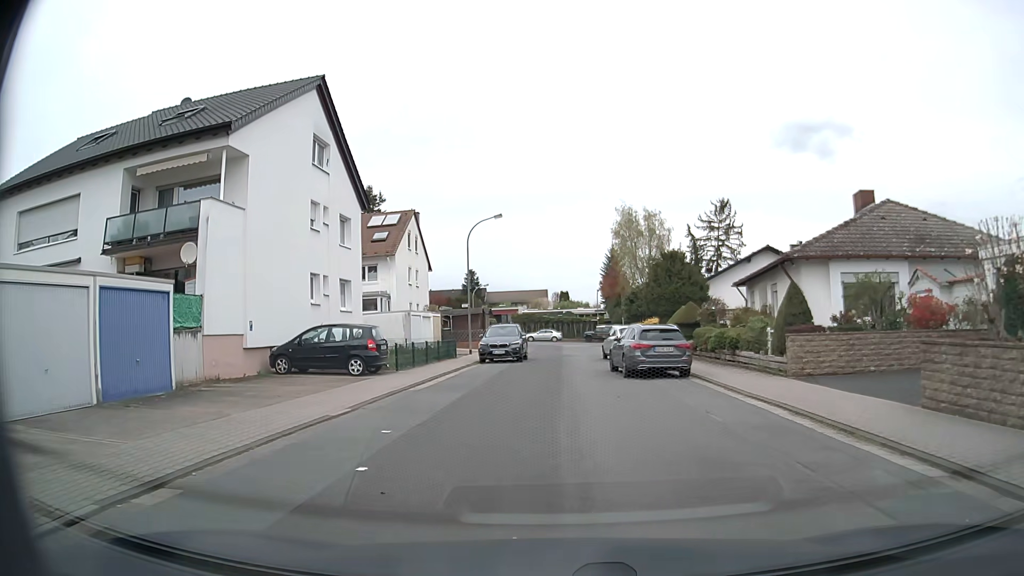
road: residential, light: Day
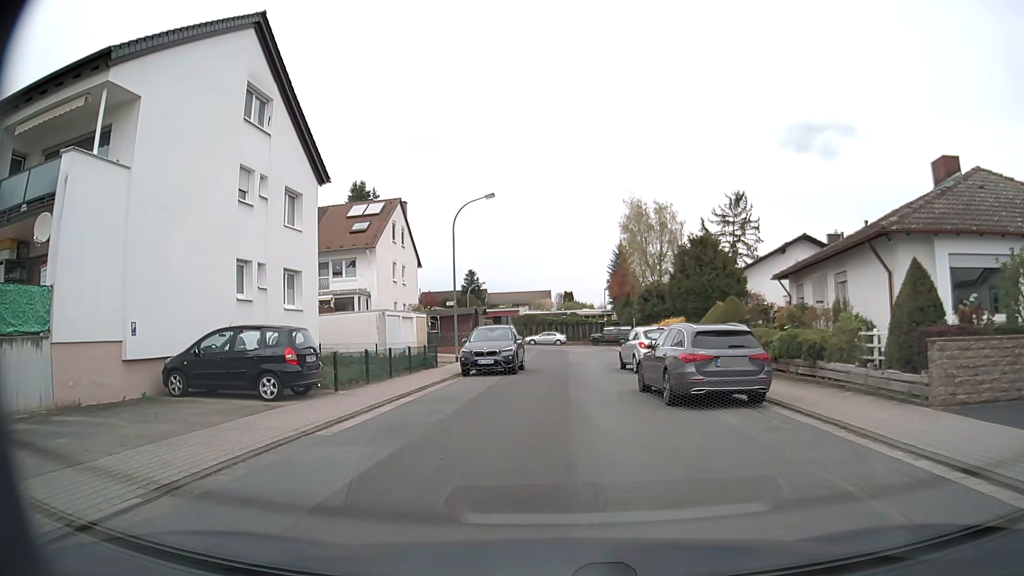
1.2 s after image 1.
(-0.1, +6.5) m; -1°
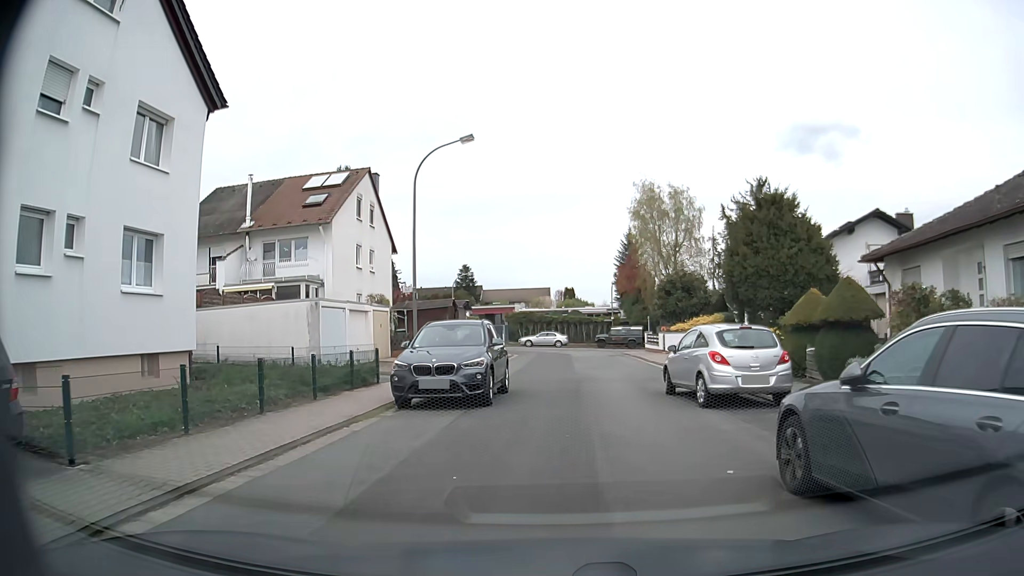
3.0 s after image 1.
(0.0, +9.5) m; +1°
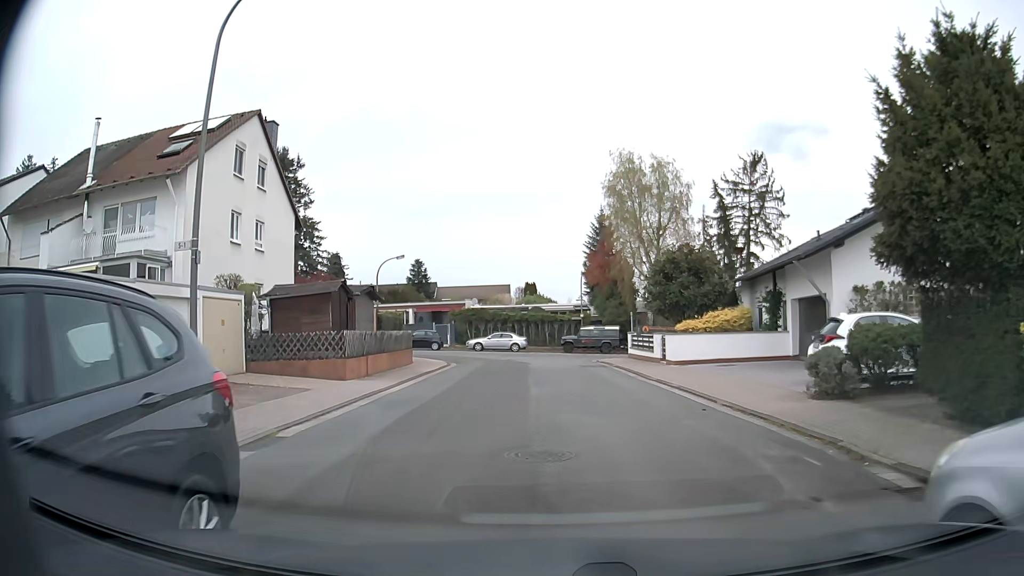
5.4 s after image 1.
(+0.3, +12.1) m; +3°
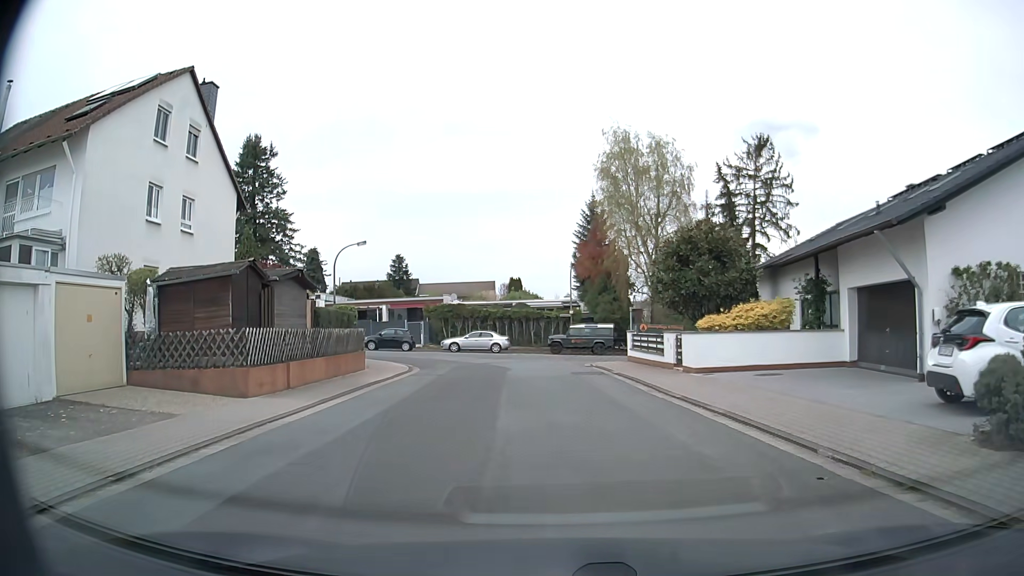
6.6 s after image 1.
(0.0, +5.8) m; 0°
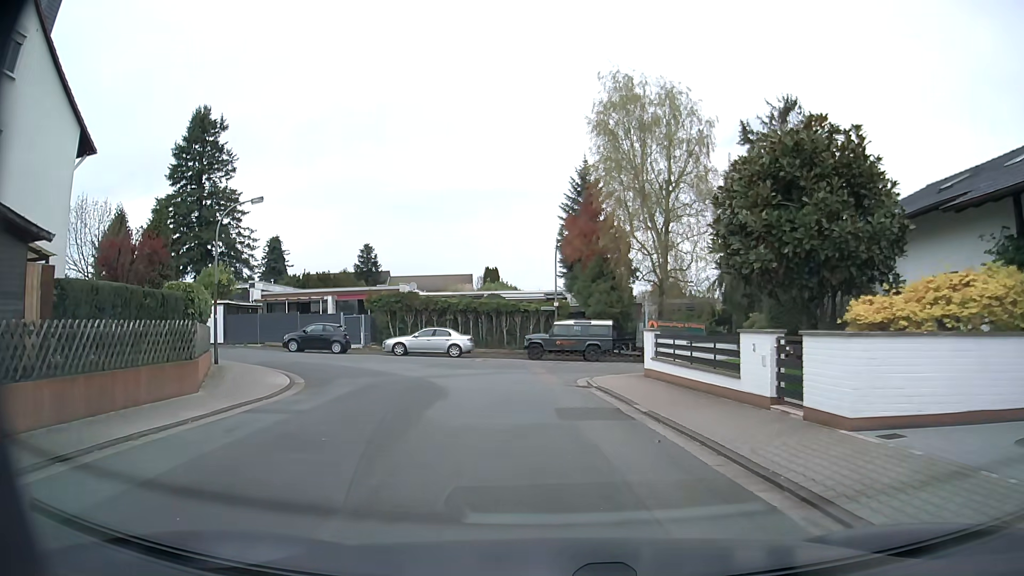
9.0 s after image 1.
(+0.3, +11.3) m; +2°
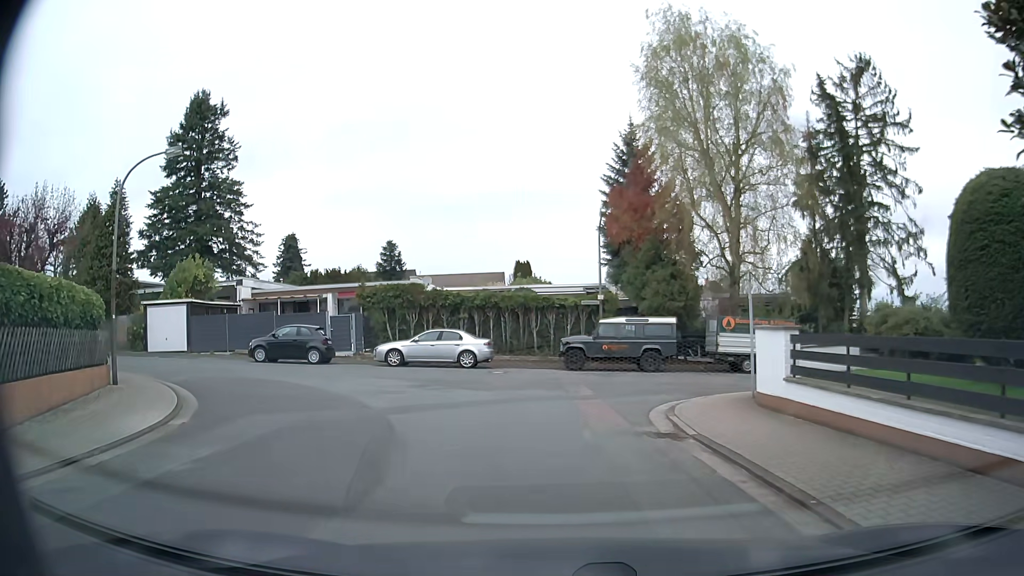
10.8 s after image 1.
(-0.2, +8.3) m; -3°
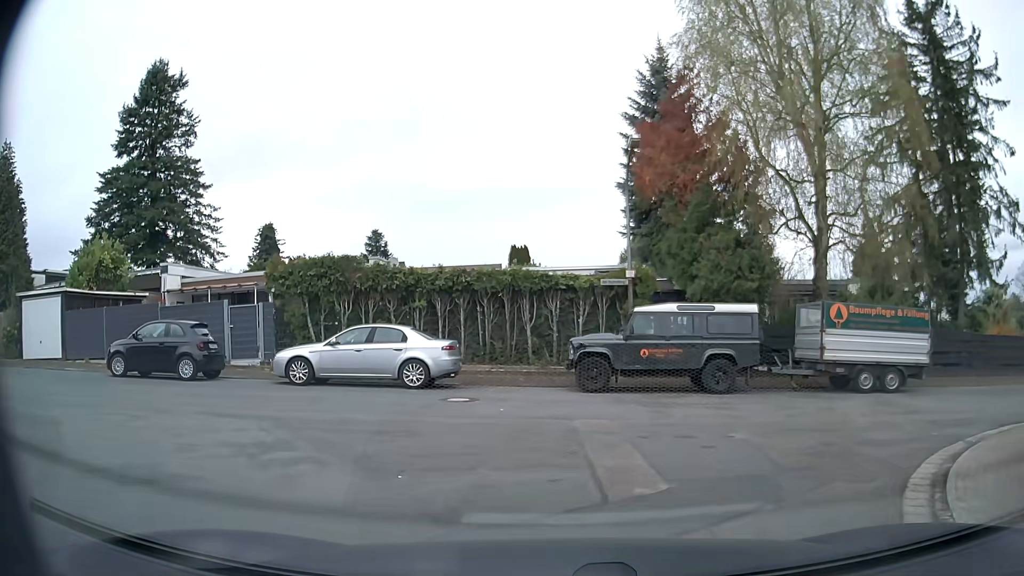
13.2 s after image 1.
(-0.1, +9.9) m; +1°
